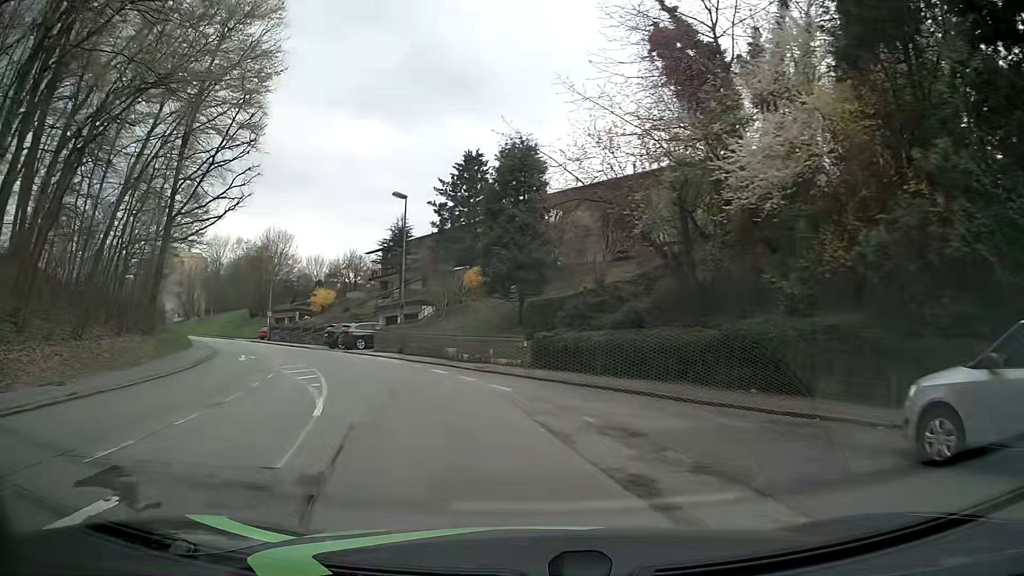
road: residential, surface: asphalt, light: Day
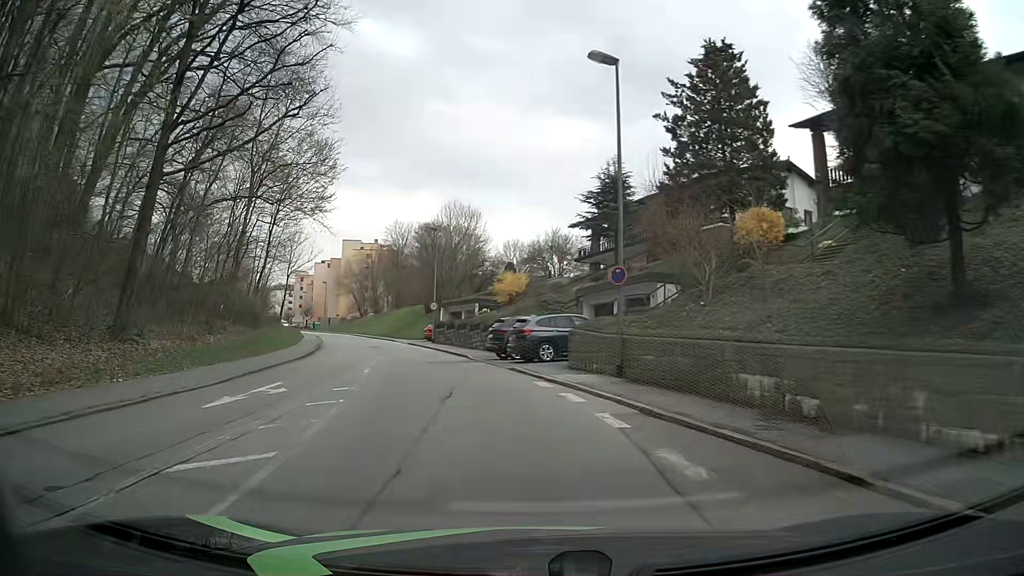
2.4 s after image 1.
(-3.2, +17.6) m; -19°
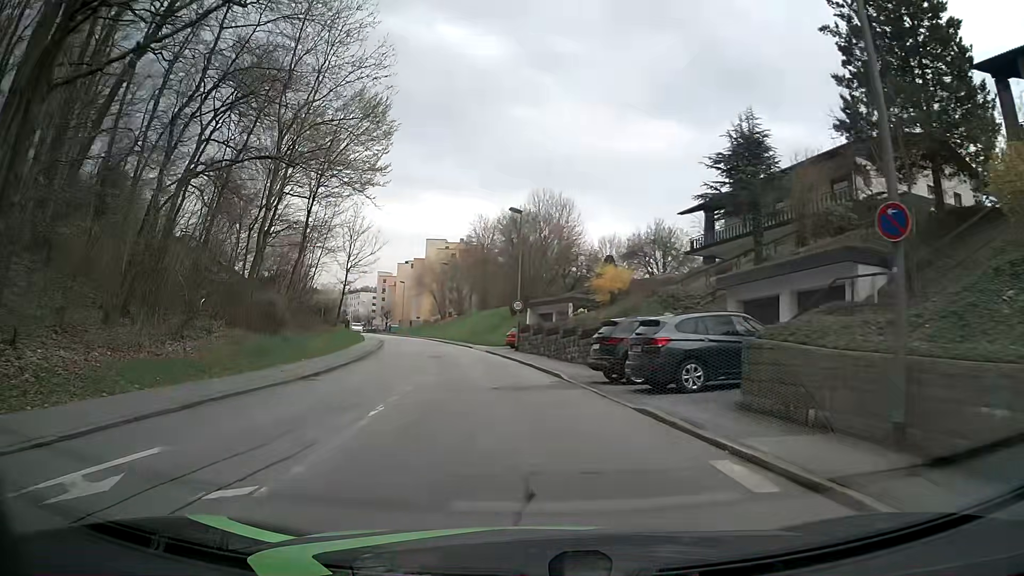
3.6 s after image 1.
(-0.7, +9.1) m; -9°
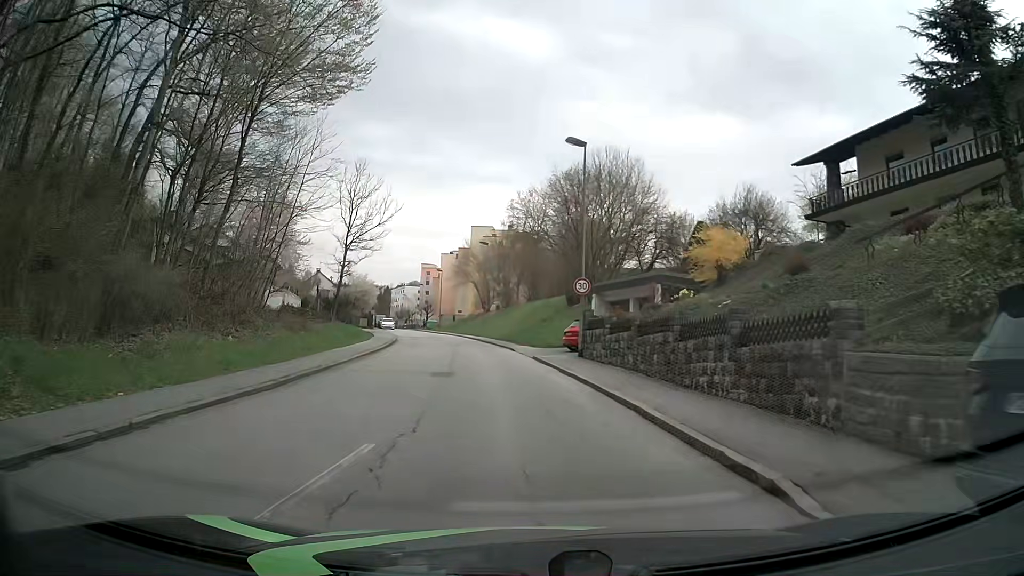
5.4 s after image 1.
(-0.4, +13.7) m; -4°
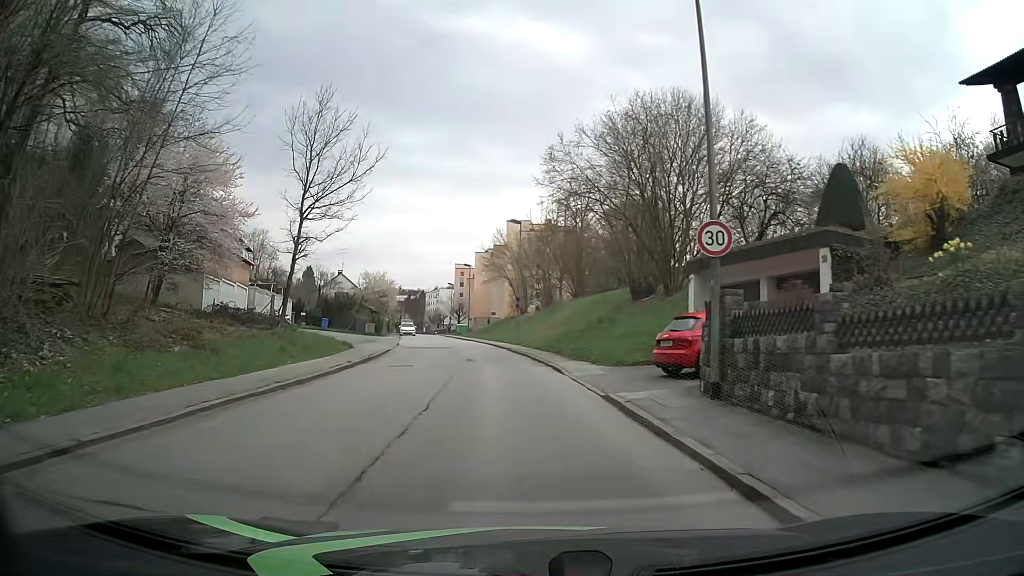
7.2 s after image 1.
(-0.4, +13.7) m; -5°
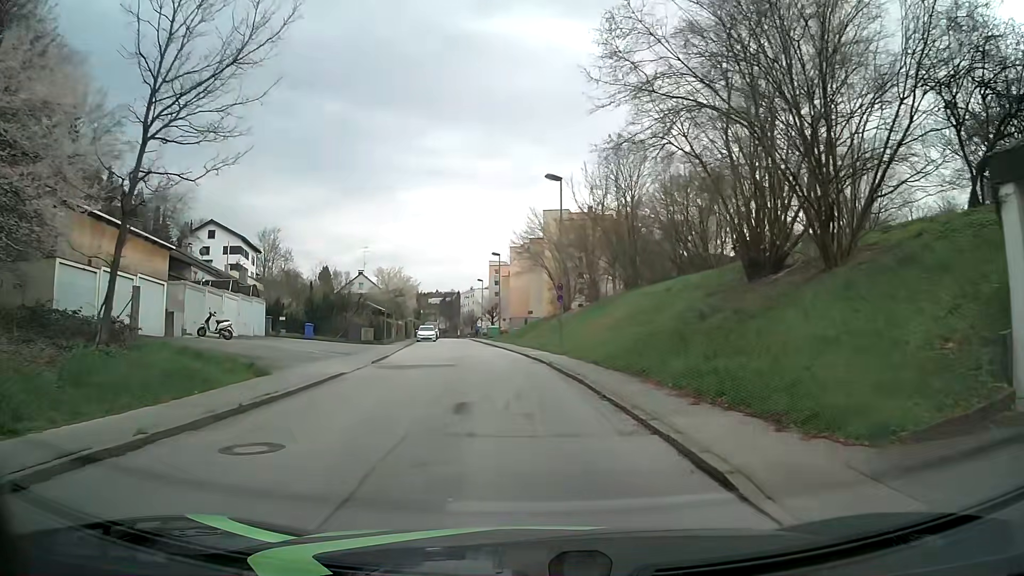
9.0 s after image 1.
(0.0, +13.5) m; -2°
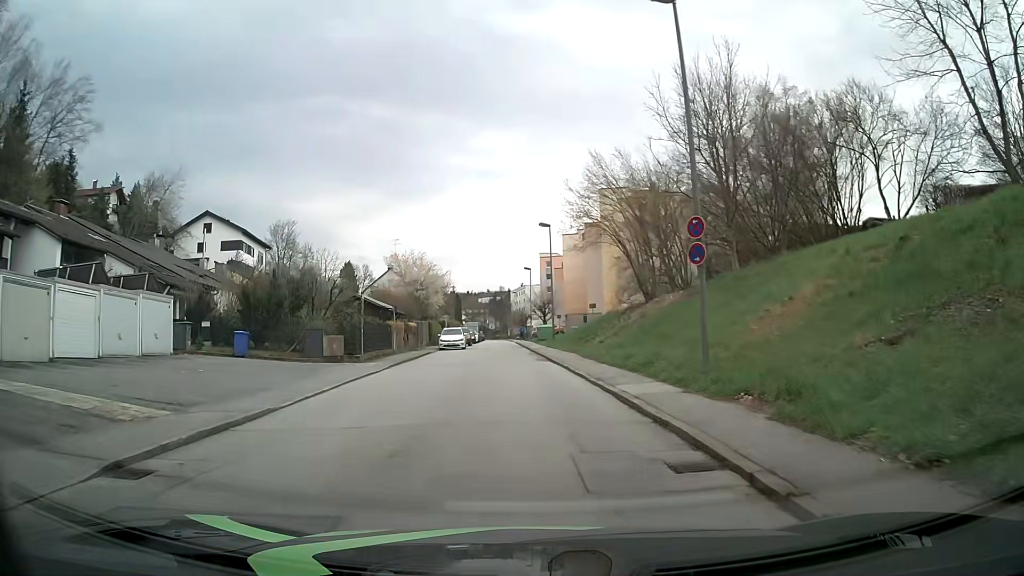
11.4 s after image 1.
(-0.6, +17.9) m; -5°
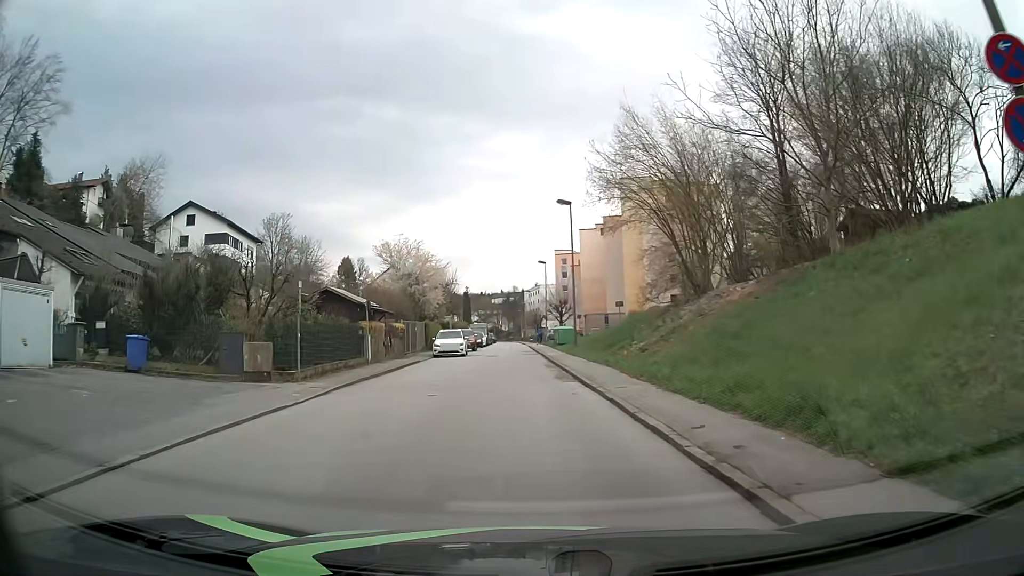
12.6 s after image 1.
(0.0, +8.9) m; -1°
(0, +10) (0, +20) (-1, +30) (-1, +40) (-2, +50) (-2, +60) (-2, +70) (-3, +80) (-3, +90) (-4, +100) m
